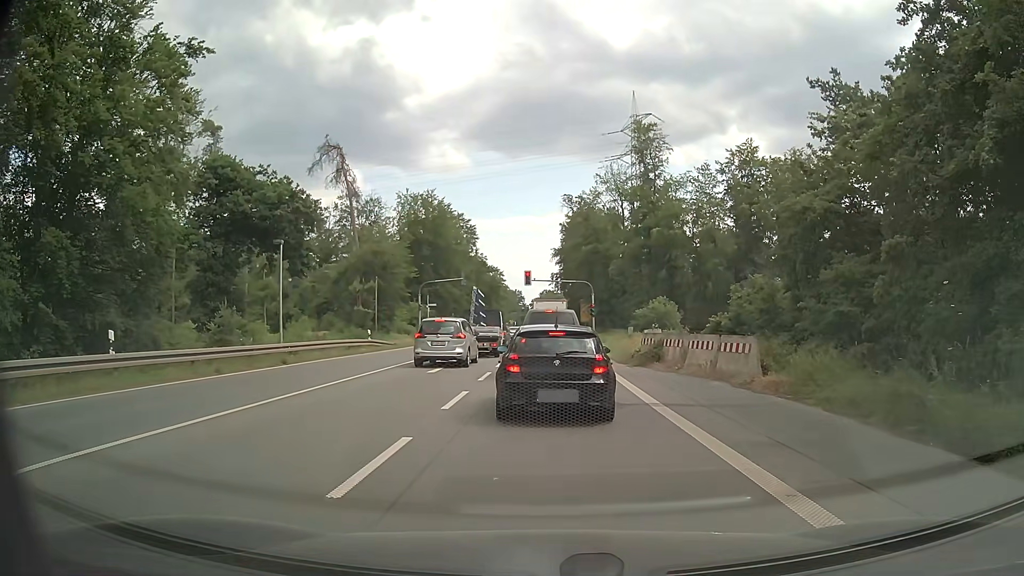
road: primary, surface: asphalt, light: Day
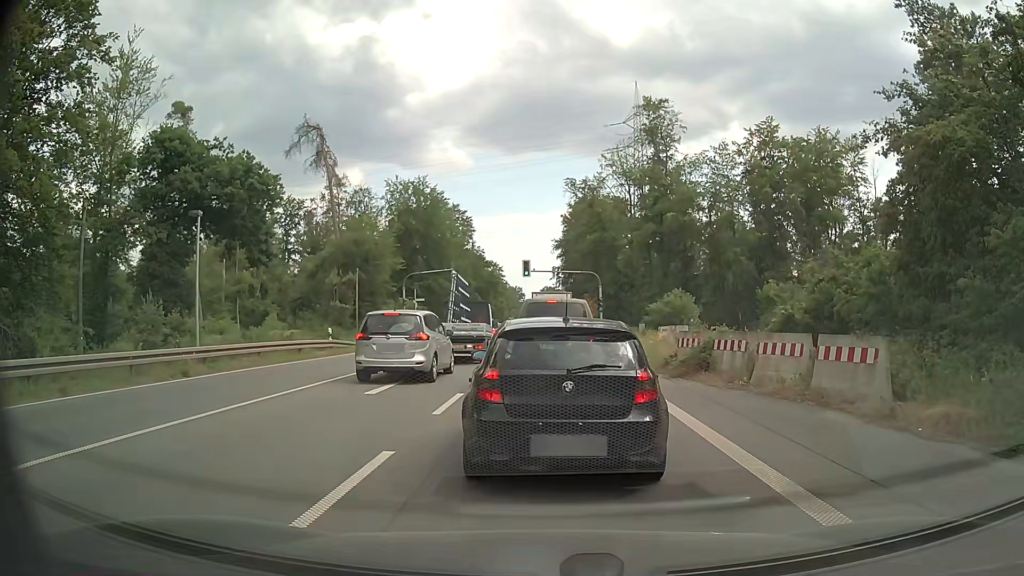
(0.0, +7.0) m; -2°
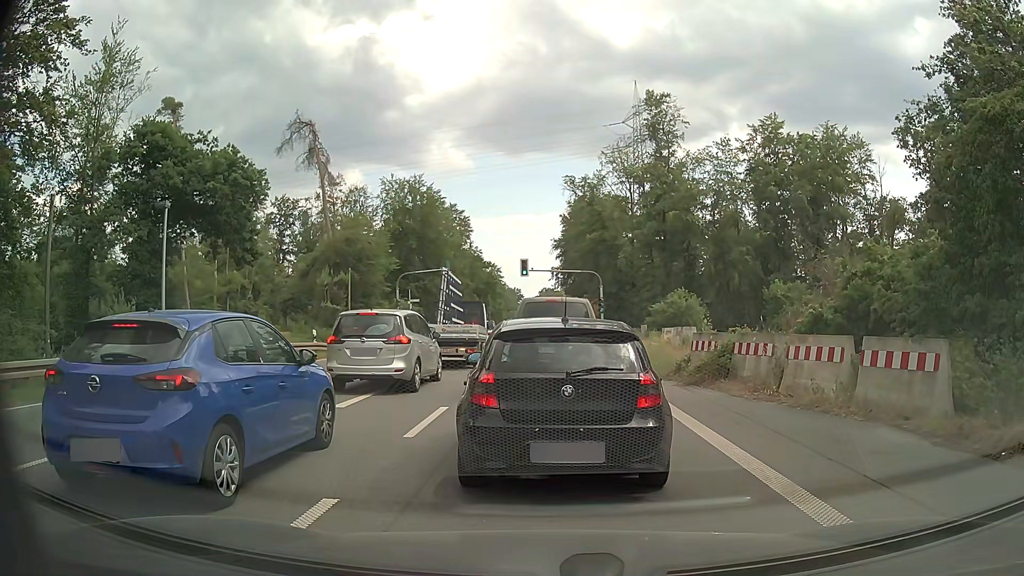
(0.0, +1.9) m; 0°
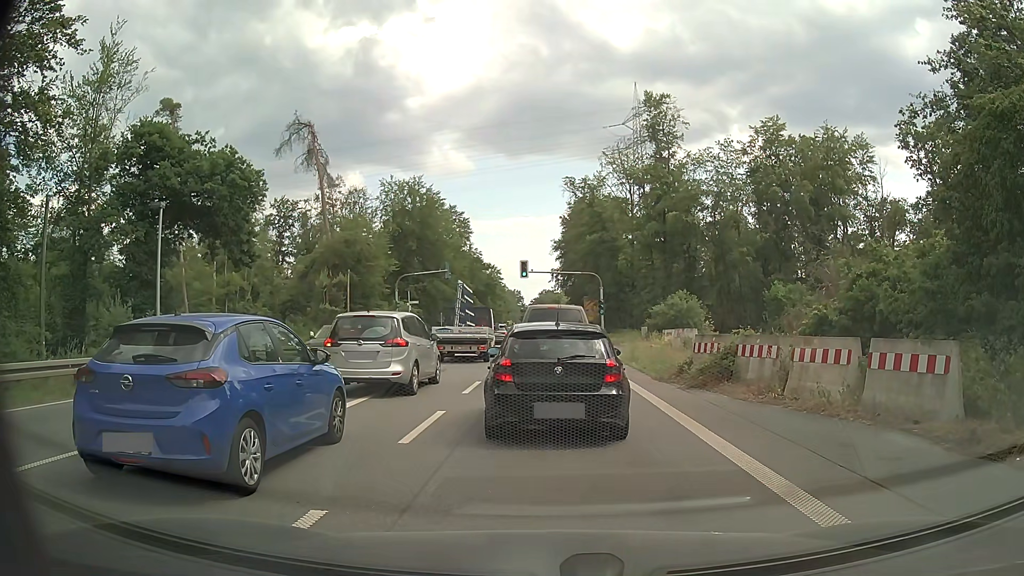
(0.0, +0.3) m; 0°
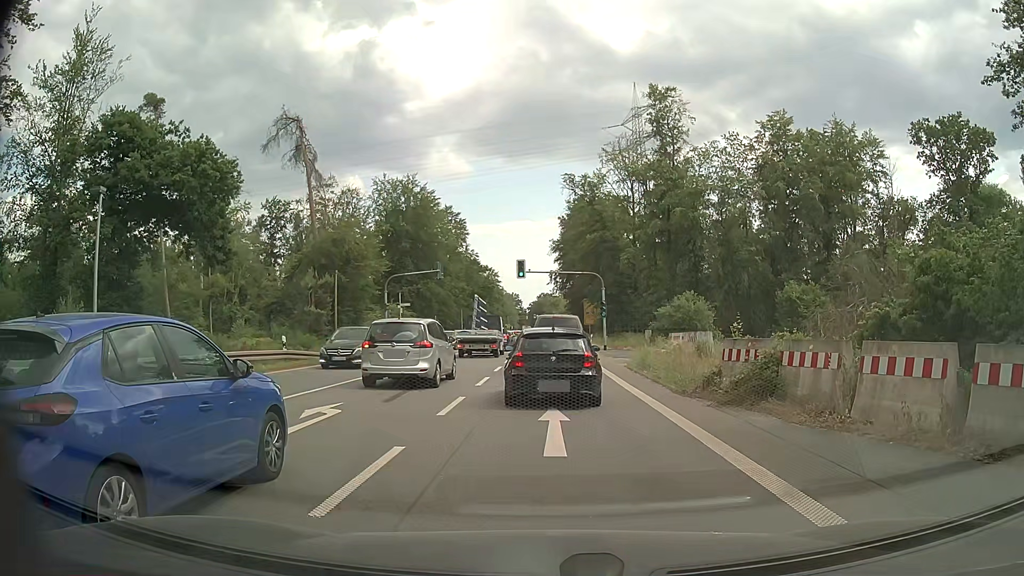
(+0.1, +3.3) m; +1°
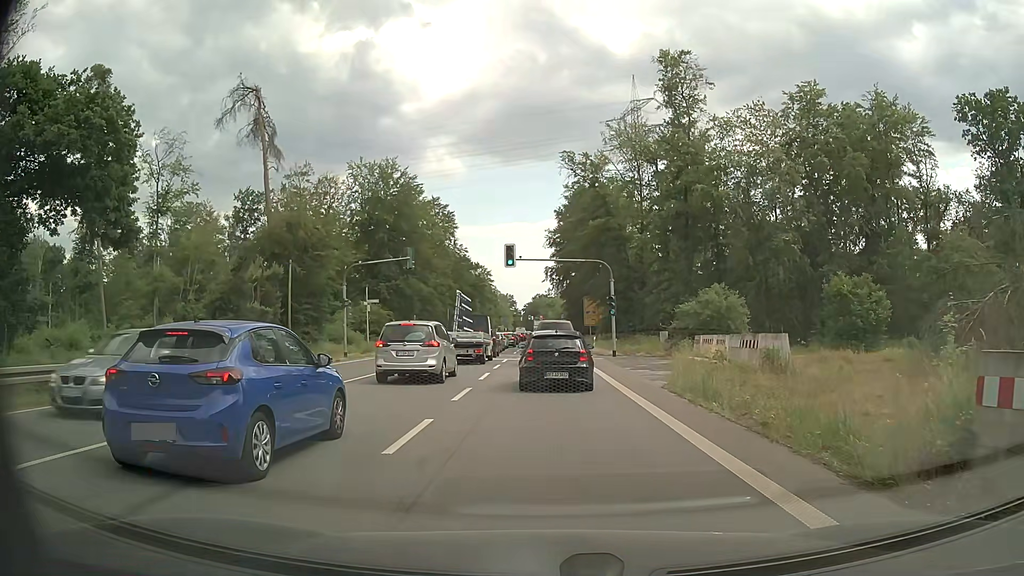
(+0.2, +9.7) m; +2°
